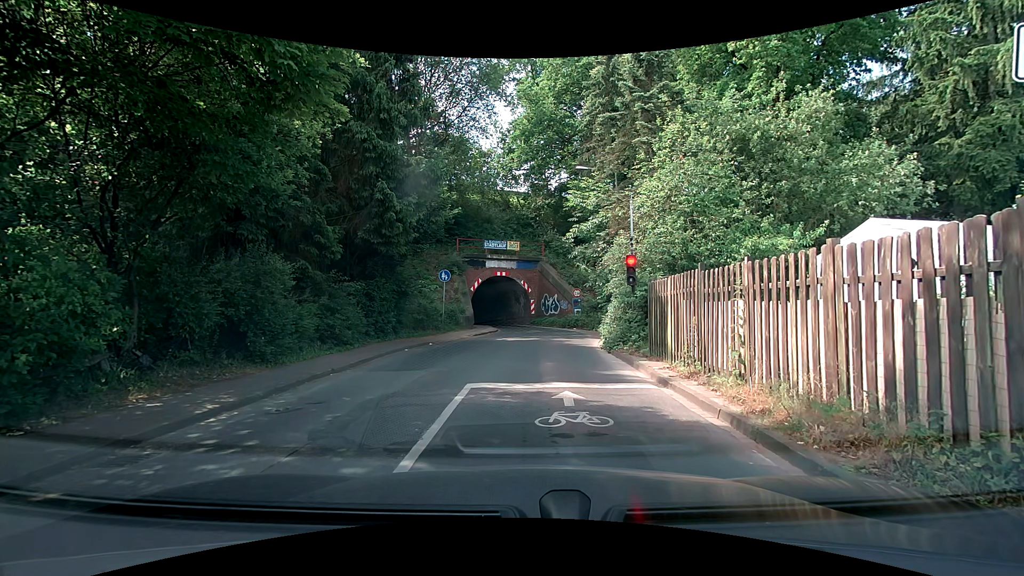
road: tertiary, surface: asphalt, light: Day
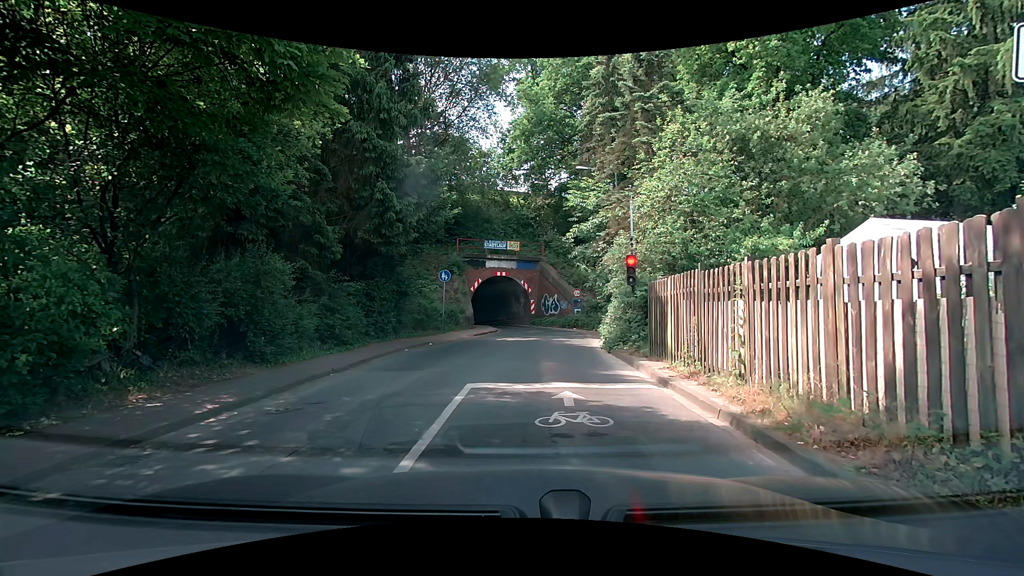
(0.0, 0.0) m; 0°
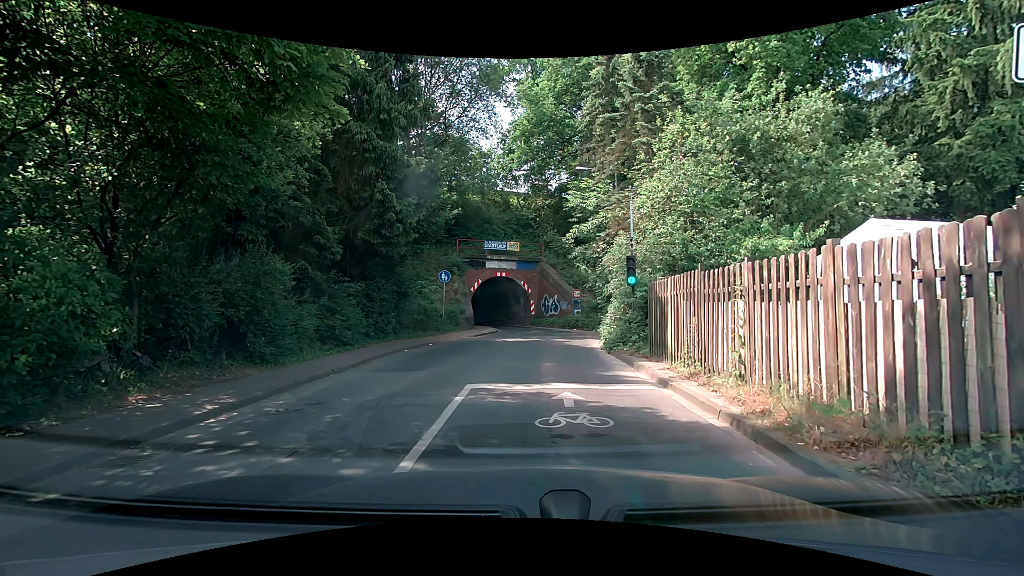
(0.0, 0.0) m; 0°
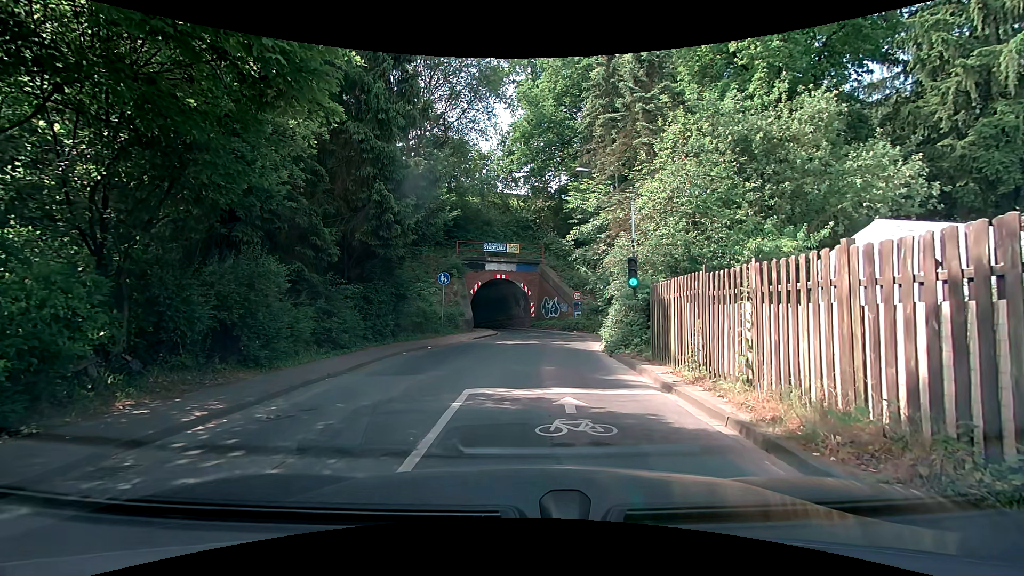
(0.0, +0.3) m; 0°
